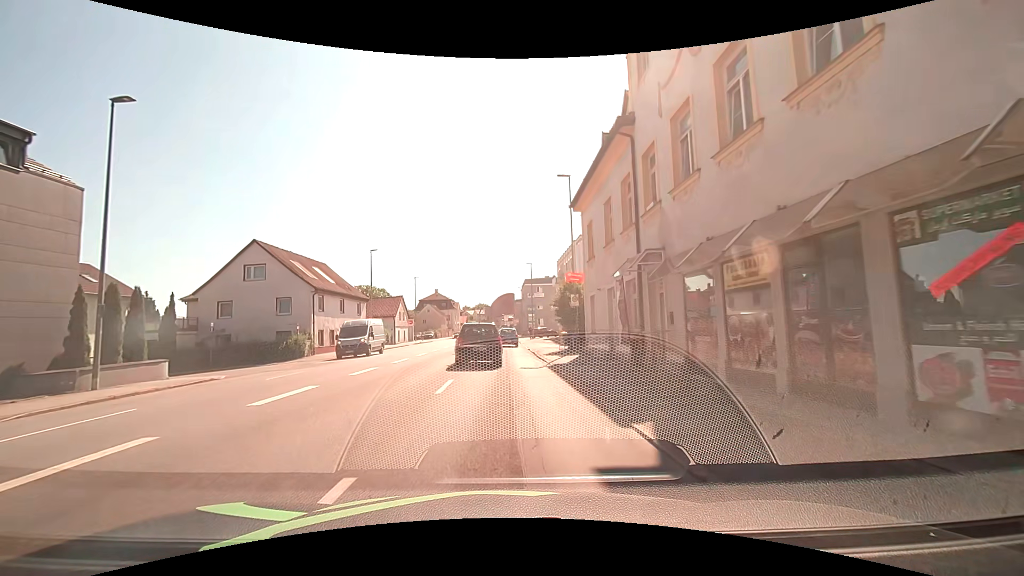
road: tertiary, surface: asphalt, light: Day
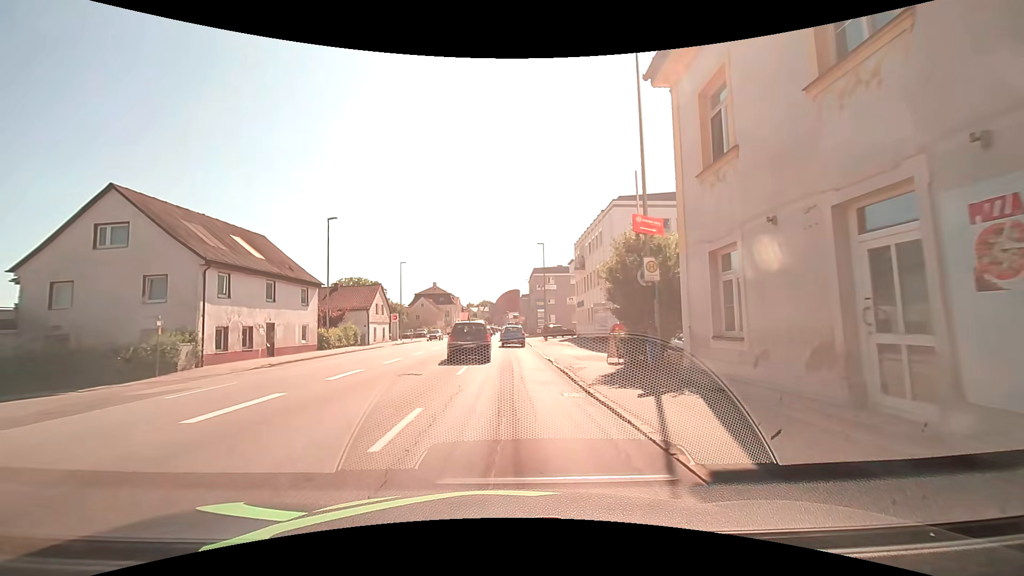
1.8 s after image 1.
(+0.3, +14.2) m; +1°
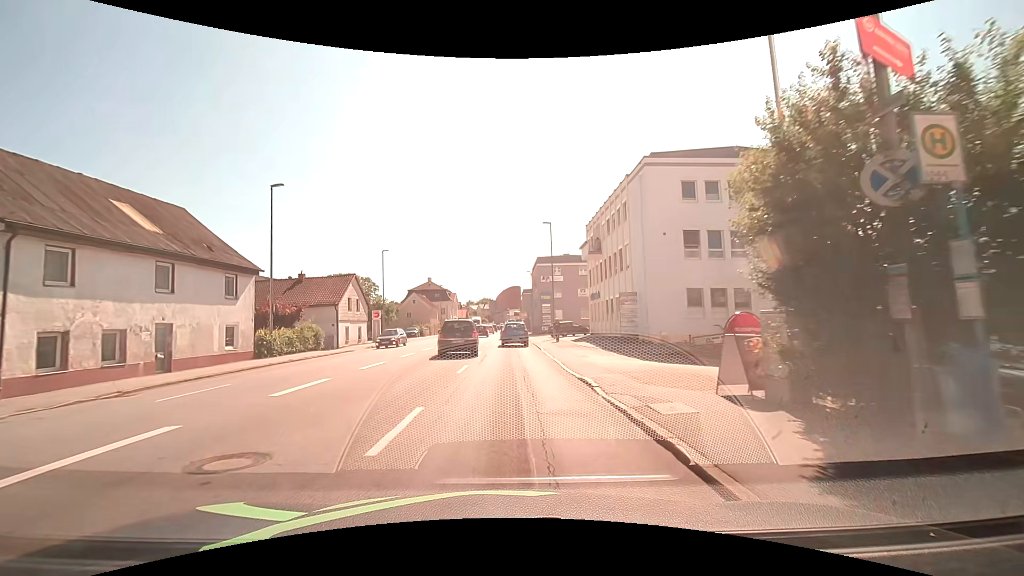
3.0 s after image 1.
(-0.1, +9.3) m; -1°
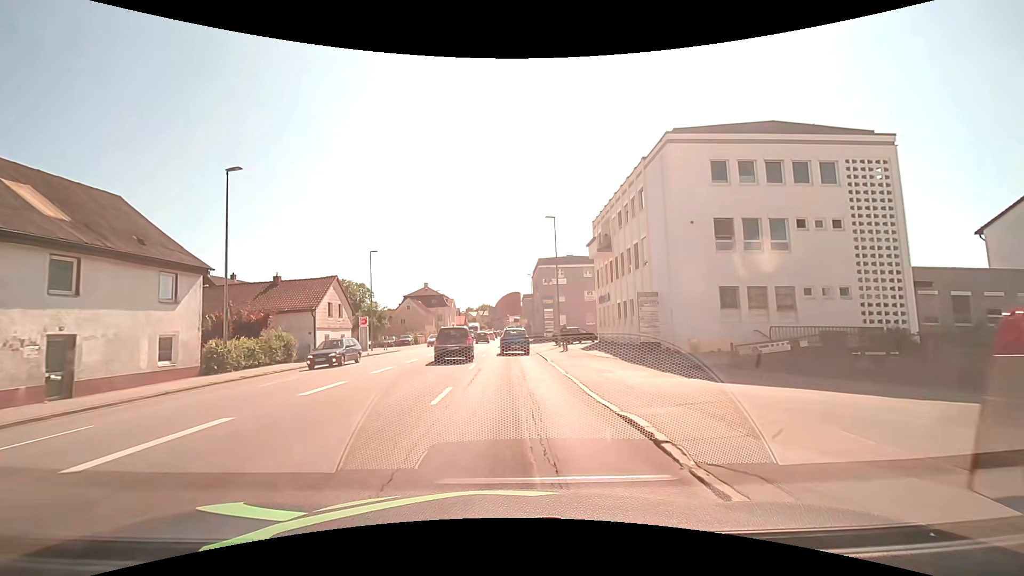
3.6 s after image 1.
(0.0, +4.7) m; +1°
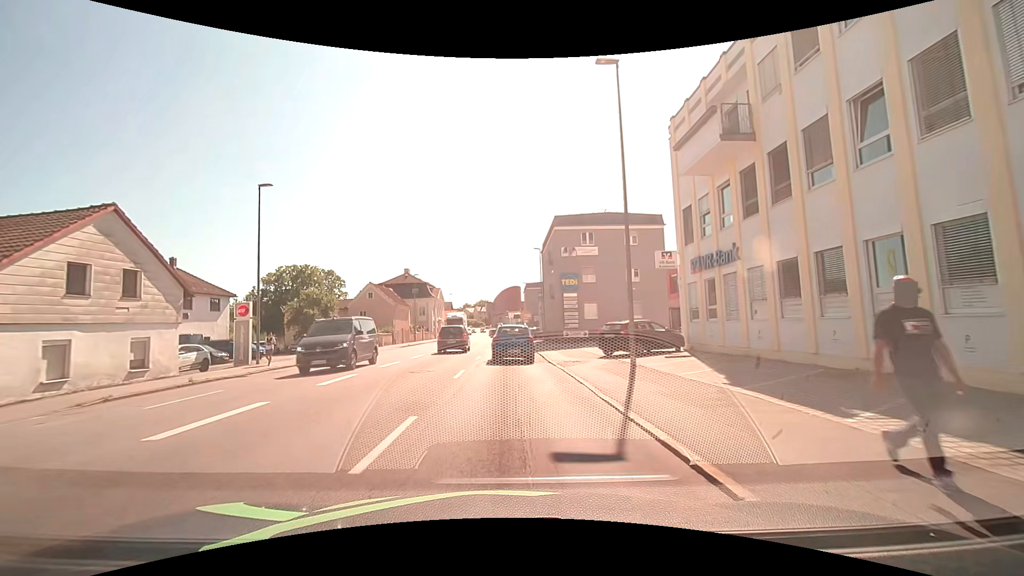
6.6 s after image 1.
(-0.3, +22.8) m; -1°
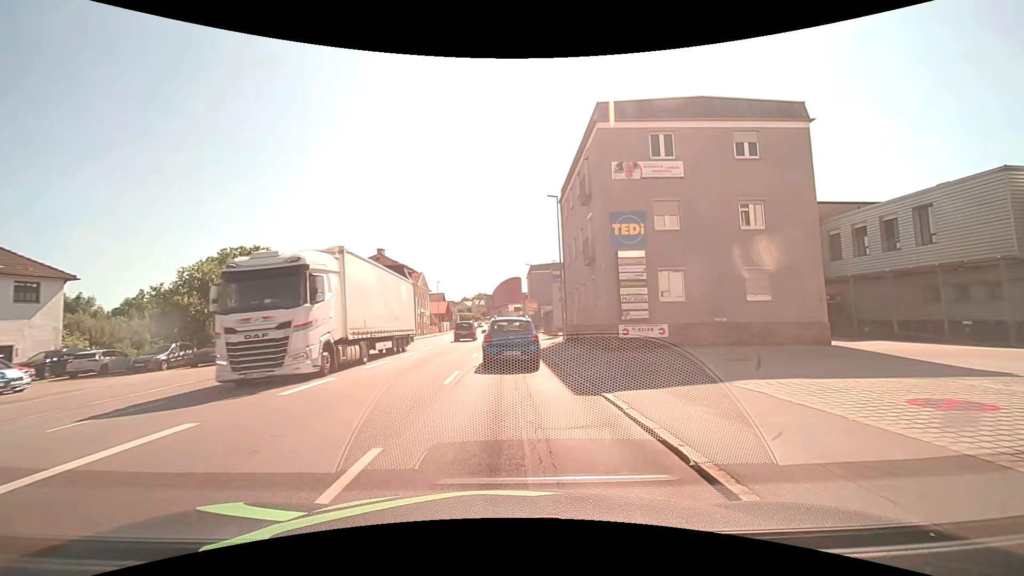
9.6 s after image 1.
(+0.2, +20.2) m; +2°
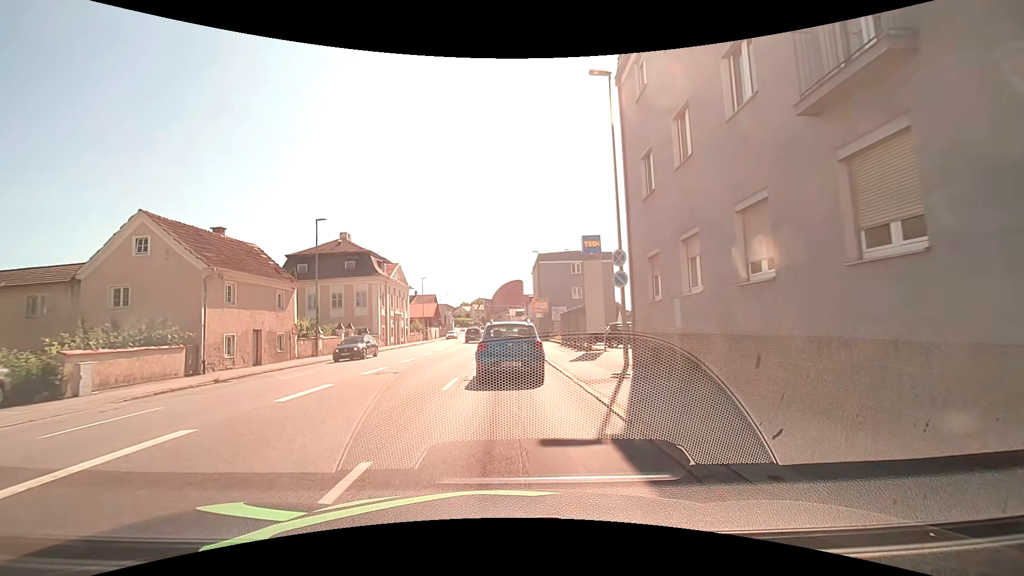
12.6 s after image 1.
(-0.3, +18.1) m; -1°
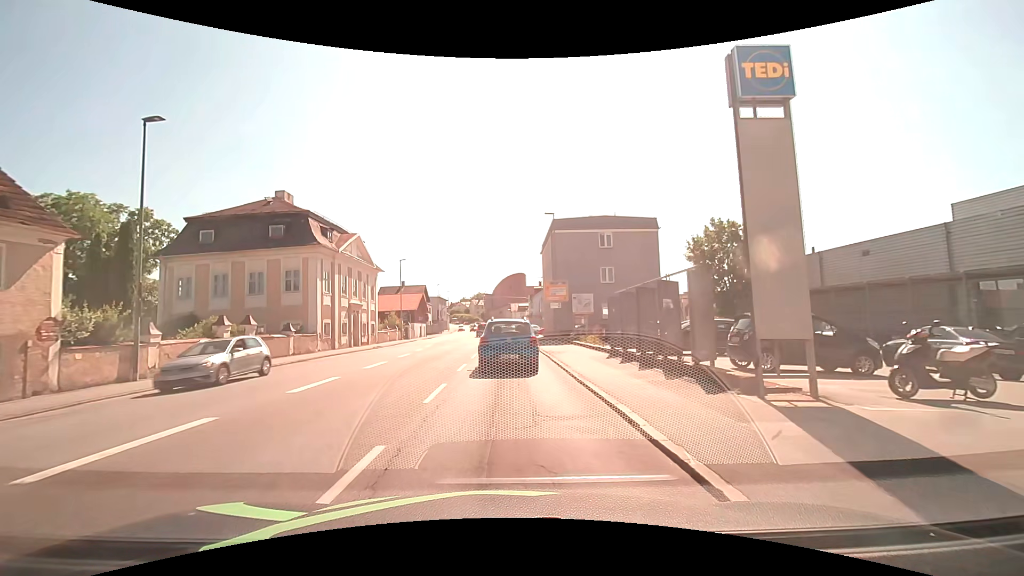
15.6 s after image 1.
(0.0, +17.6) m; 0°
